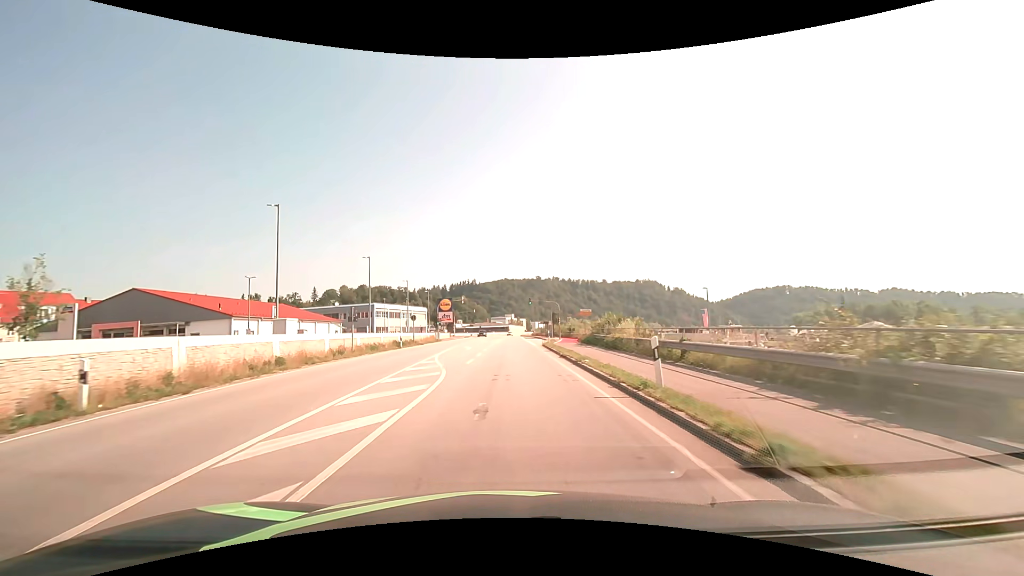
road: primary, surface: asphalt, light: Day
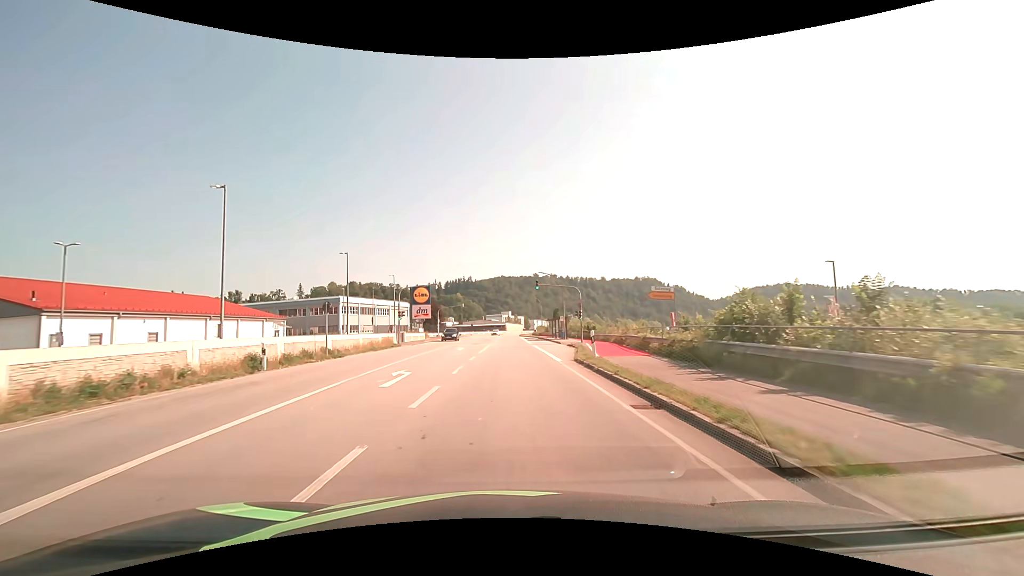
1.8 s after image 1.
(+0.1, +22.9) m; 0°
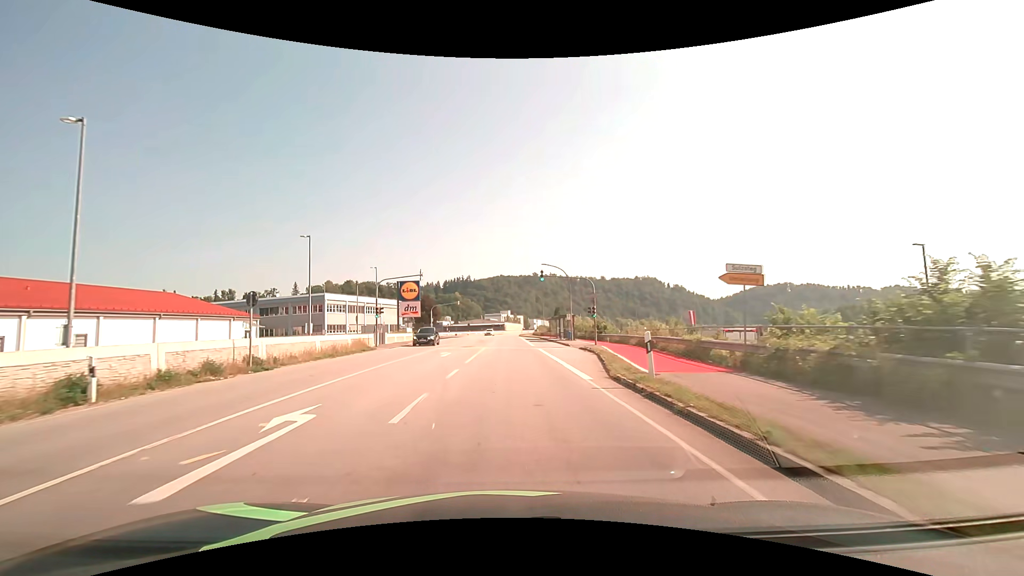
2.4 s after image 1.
(0.0, +7.6) m; 0°
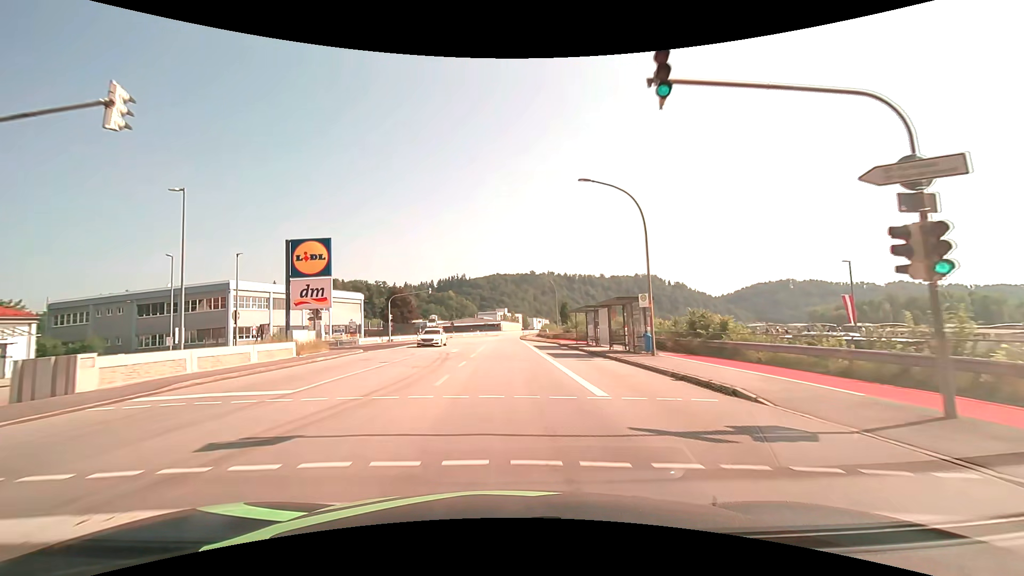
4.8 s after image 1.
(0.0, +30.6) m; 0°
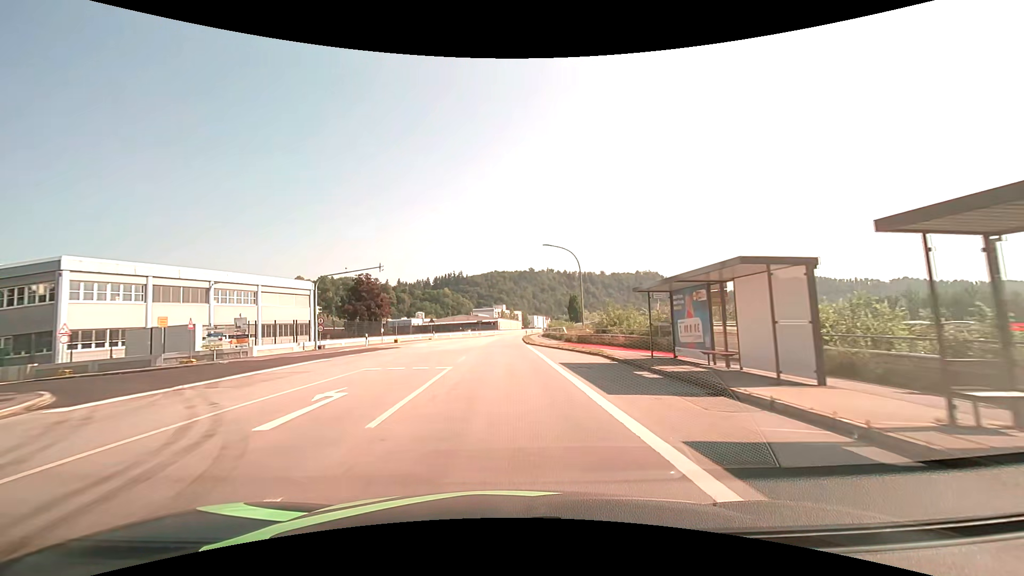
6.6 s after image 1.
(+0.2, +23.0) m; +1°
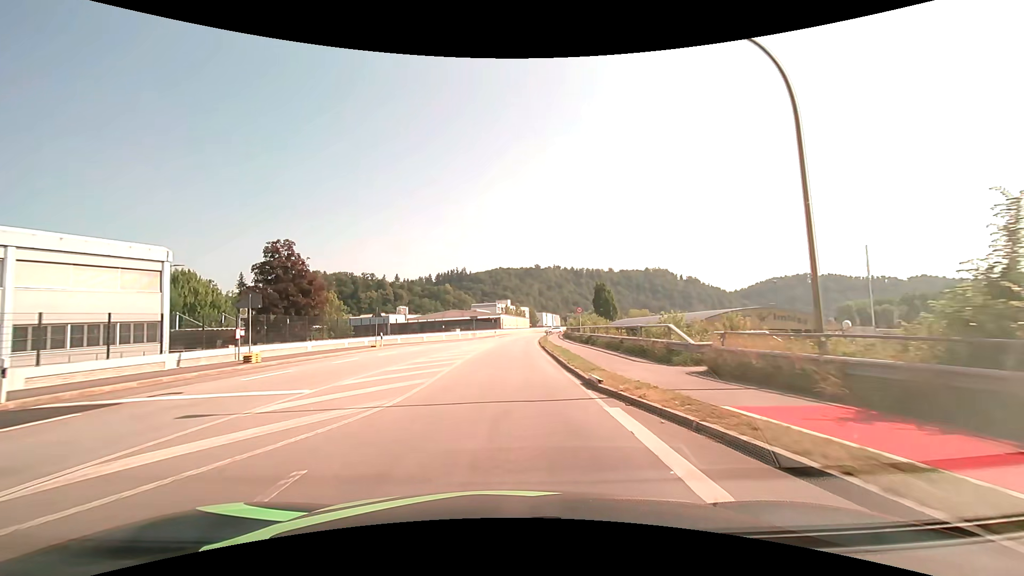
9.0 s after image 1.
(-0.1, +30.6) m; -1°
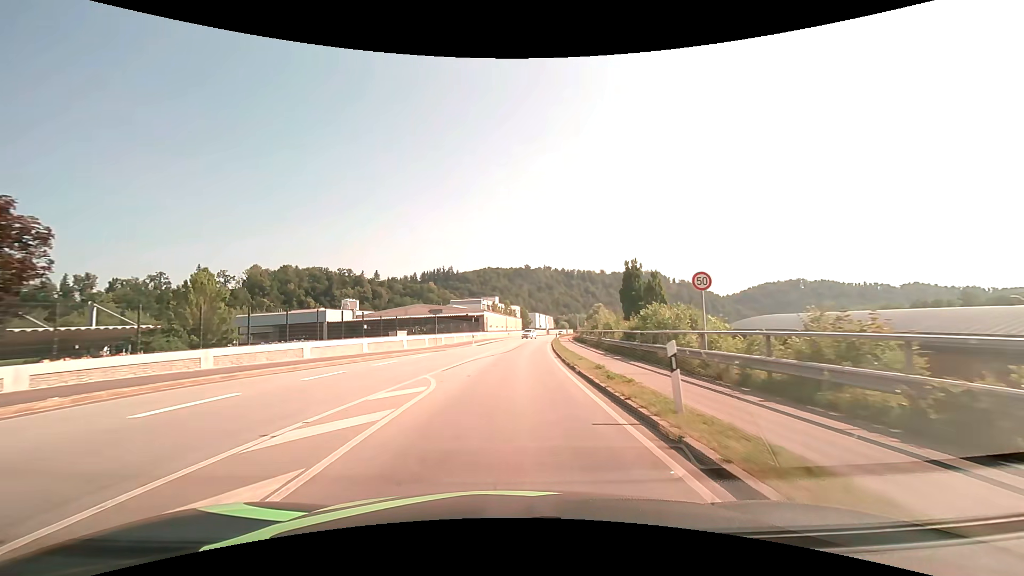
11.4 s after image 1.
(+0.4, +30.5) m; +2°
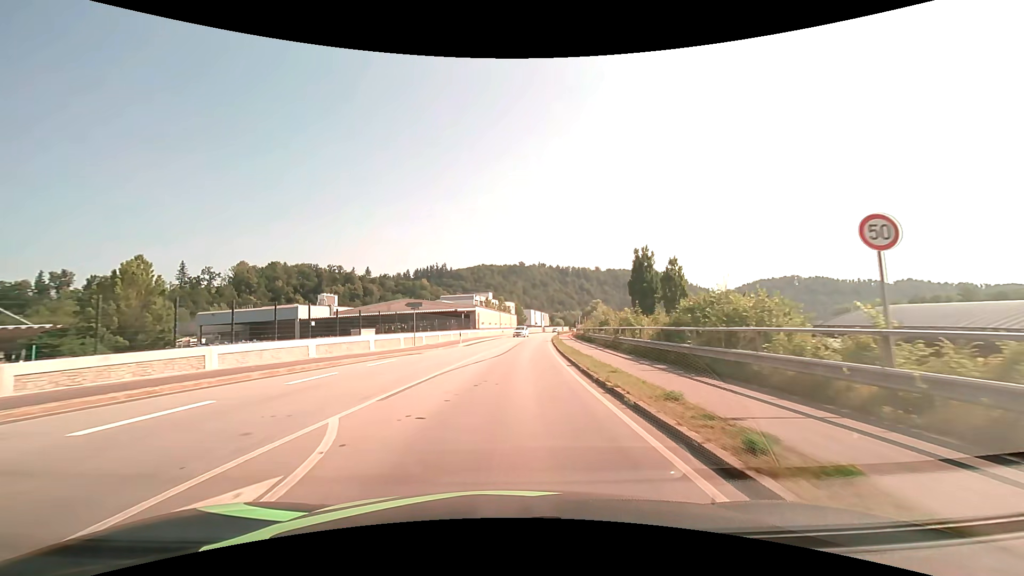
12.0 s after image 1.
(0.0, +7.7) m; 0°
(0, +10) (0, +20) (+1, +30) (+1, +40) (+2, +50) (+3, +60) (+4, +70) (+5, +80) (+6, +90) (+7, +100) m
